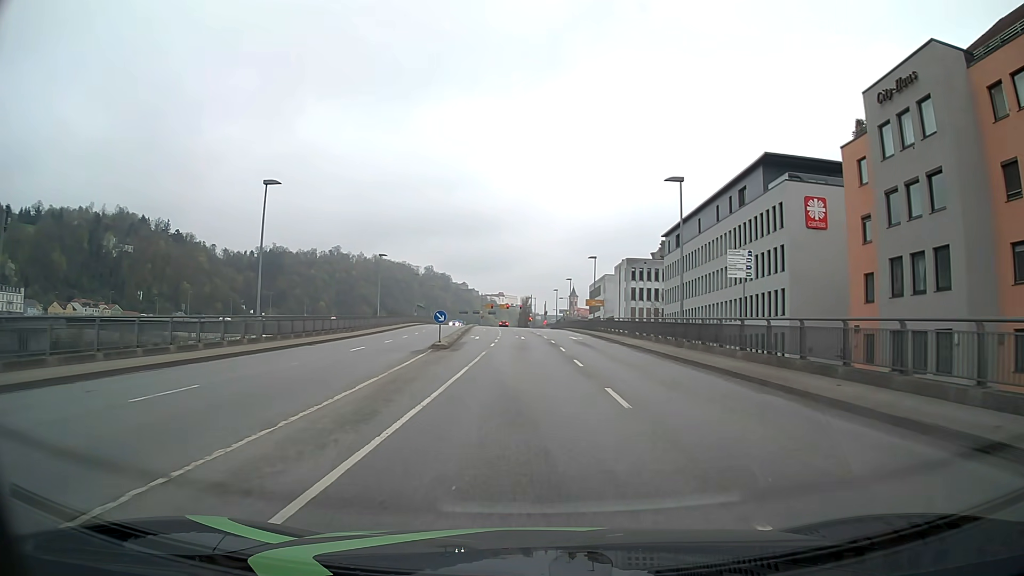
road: primary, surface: asphalt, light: Day
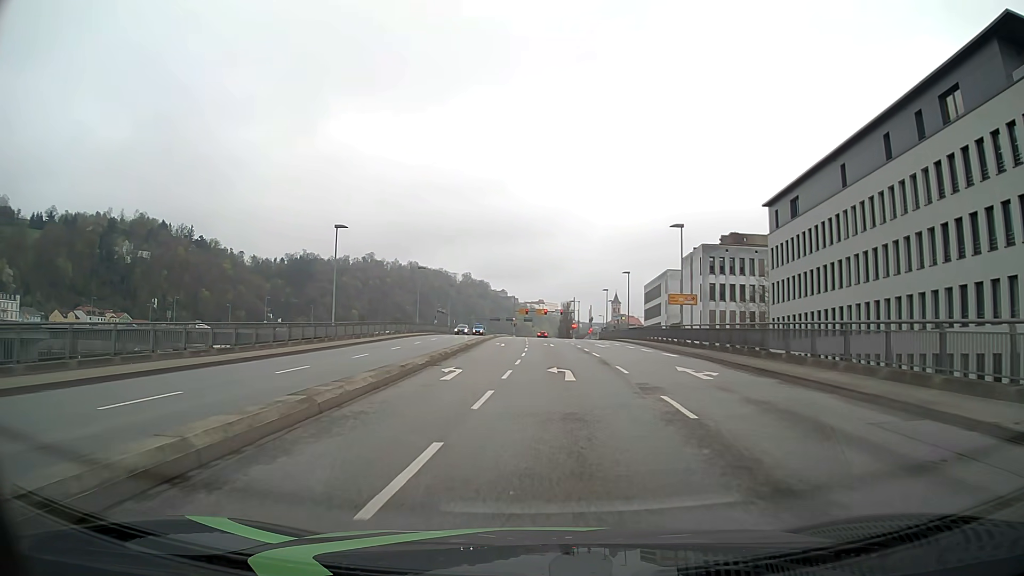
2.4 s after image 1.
(-0.5, +27.9) m; -4°
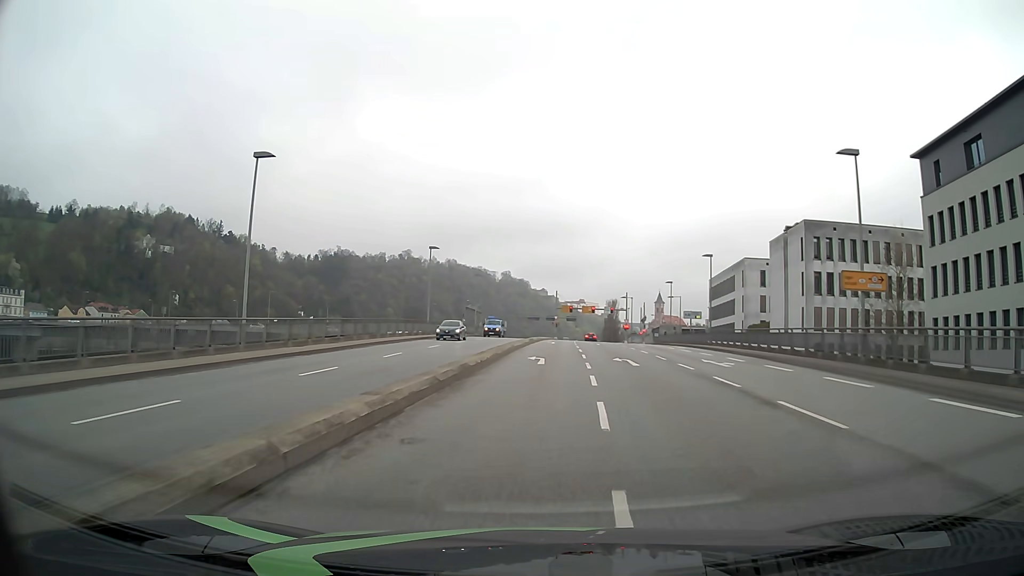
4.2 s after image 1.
(-0.7, +20.3) m; -3°
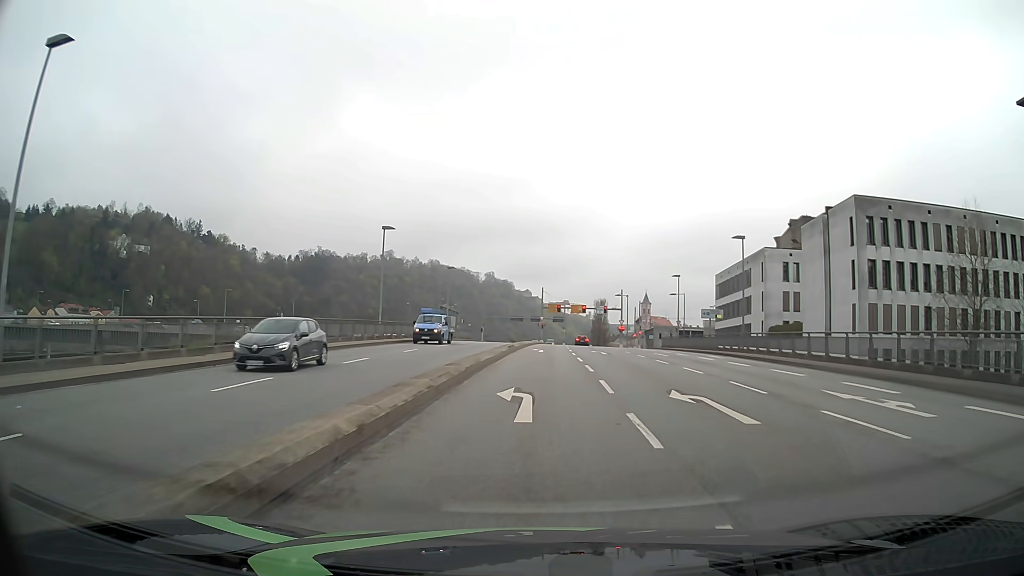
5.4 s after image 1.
(+0.1, +13.3) m; +1°
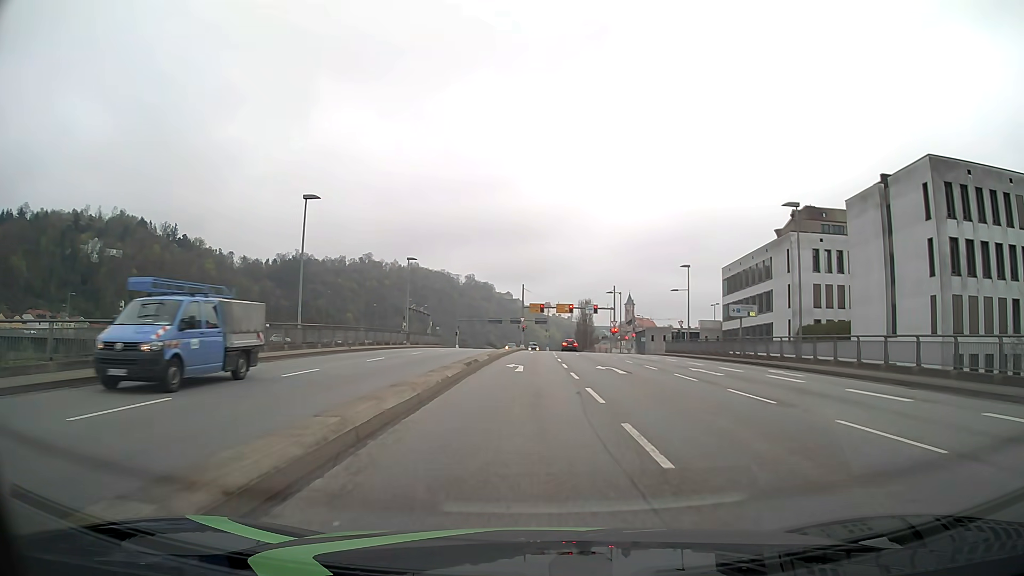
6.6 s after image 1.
(+0.2, +13.1) m; +1°
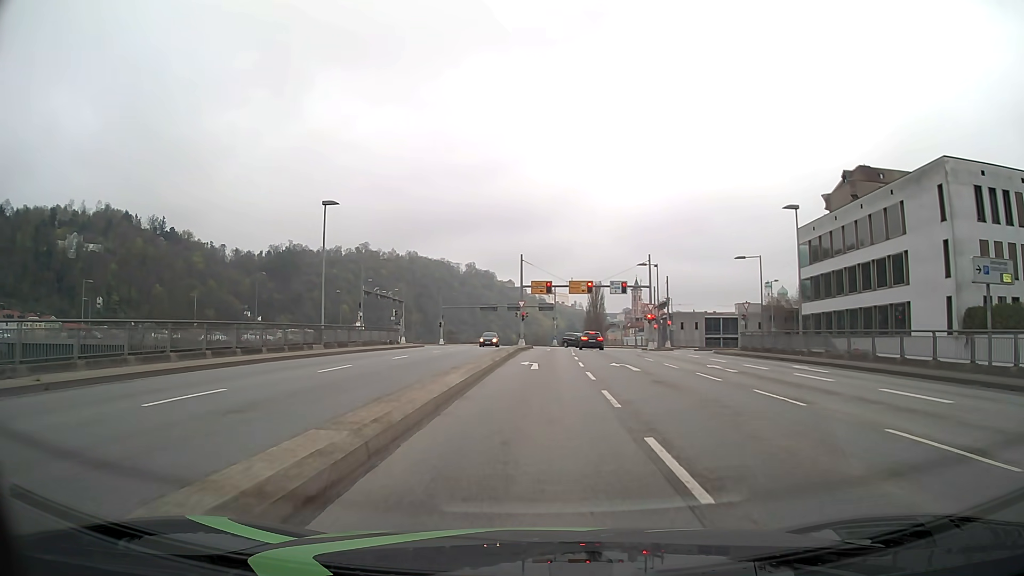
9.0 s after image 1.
(0.0, +25.2) m; 0°
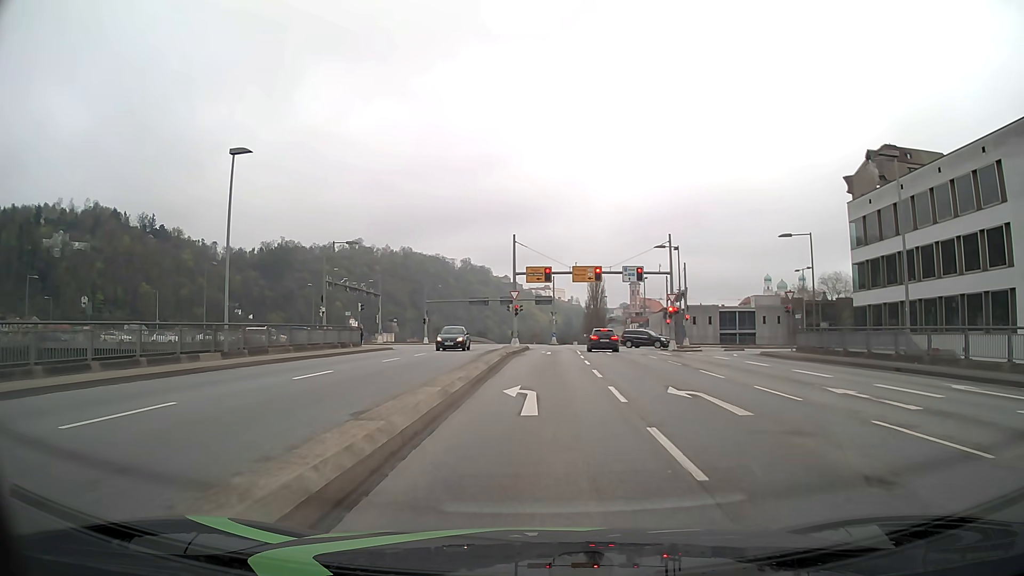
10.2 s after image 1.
(0.0, +11.2) m; 0°
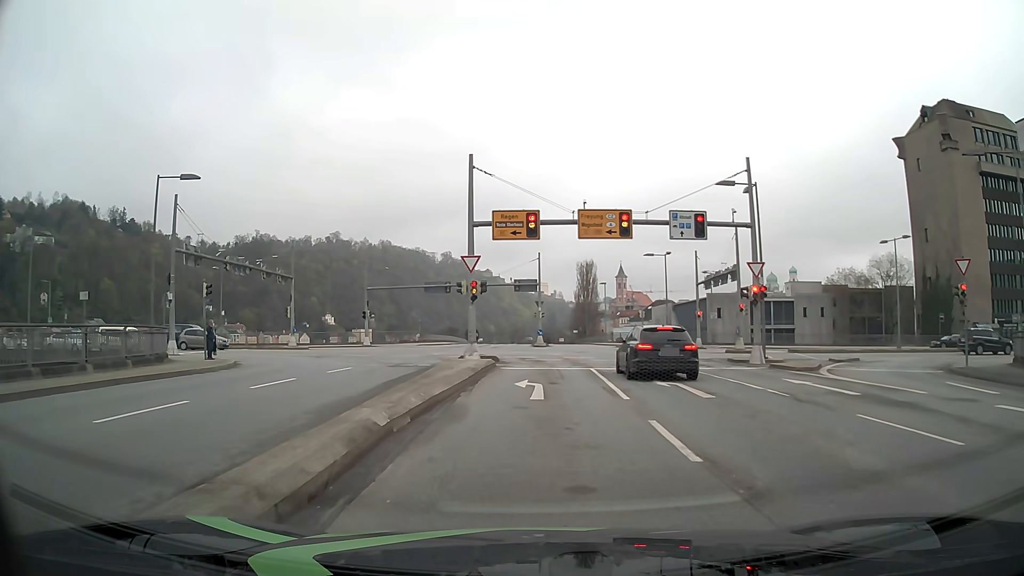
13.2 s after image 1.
(+0.3, +22.9) m; +1°
(0, +10) (0, +20) (0, +30) (-1, +40) (-6, +49) (-14, +54) (-24, +55) (-34, +55) (-44, +55) (-54, +55) m
